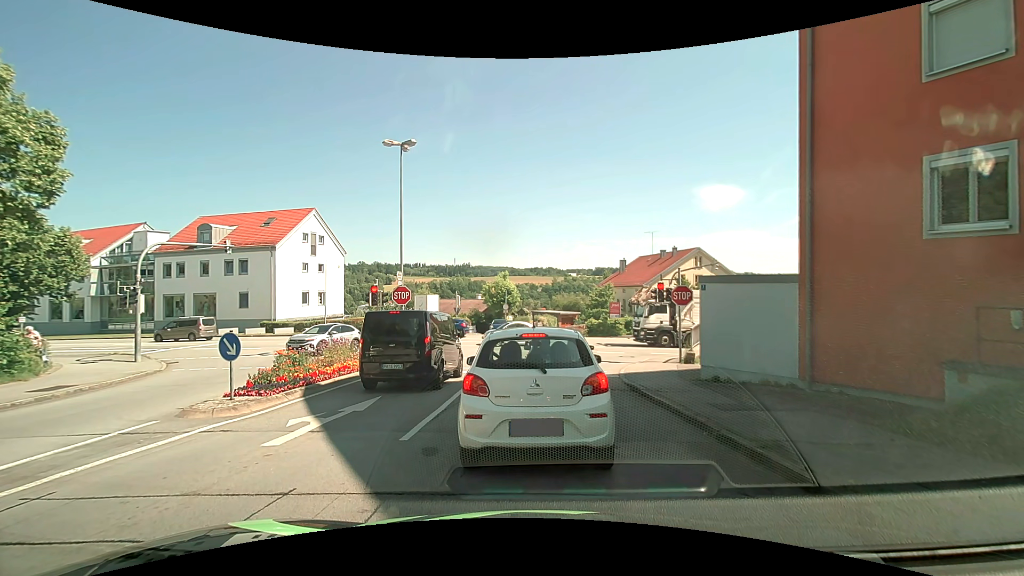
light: Day
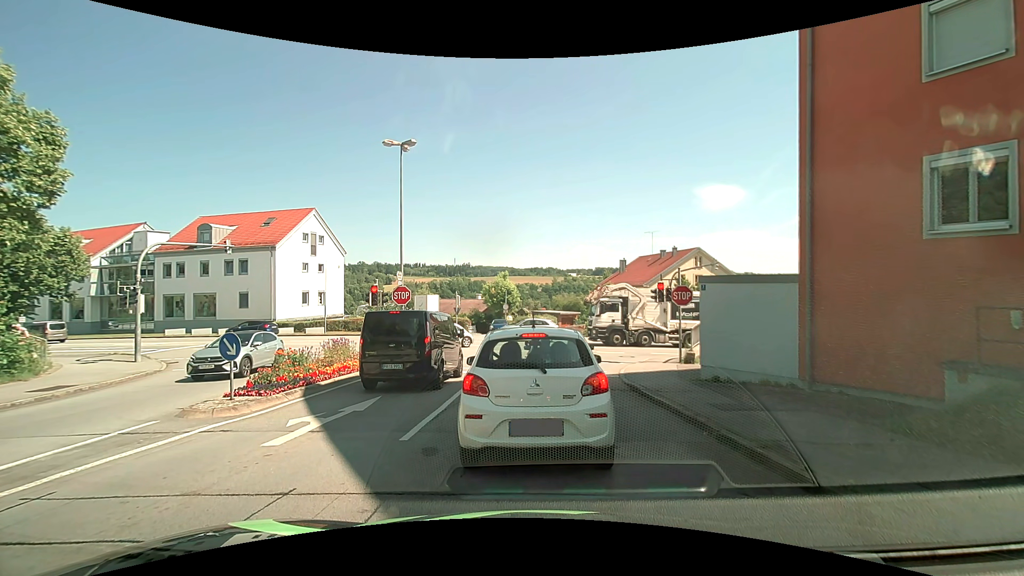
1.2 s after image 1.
(0.0, 0.0) m; 0°
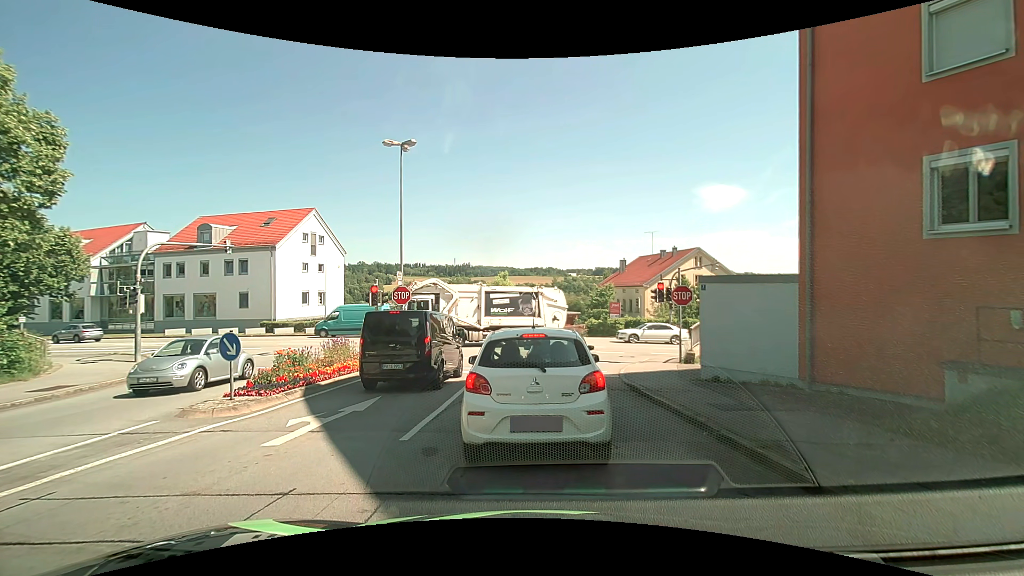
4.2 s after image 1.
(0.0, 0.0) m; 0°
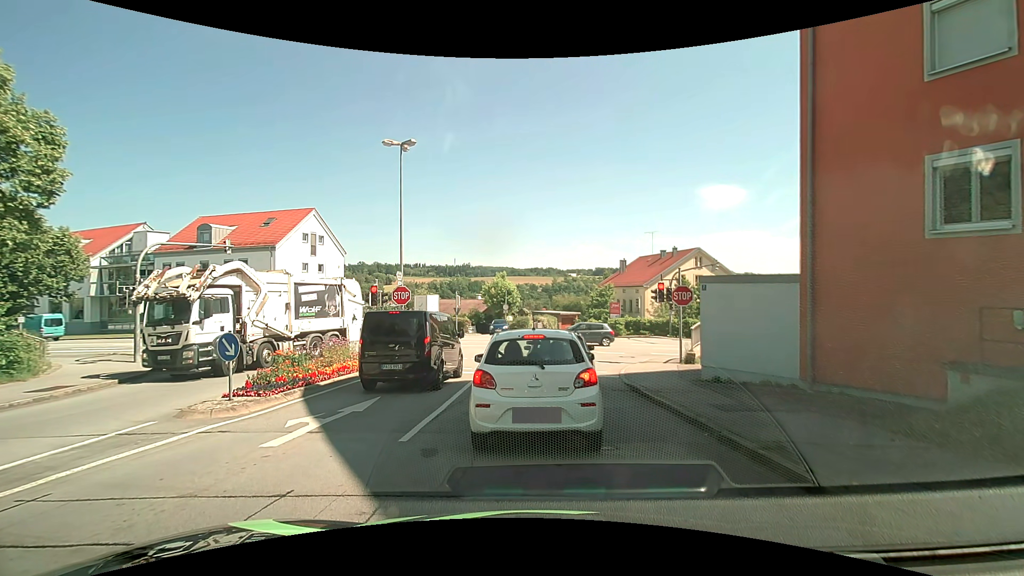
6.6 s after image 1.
(0.0, 0.0) m; 0°
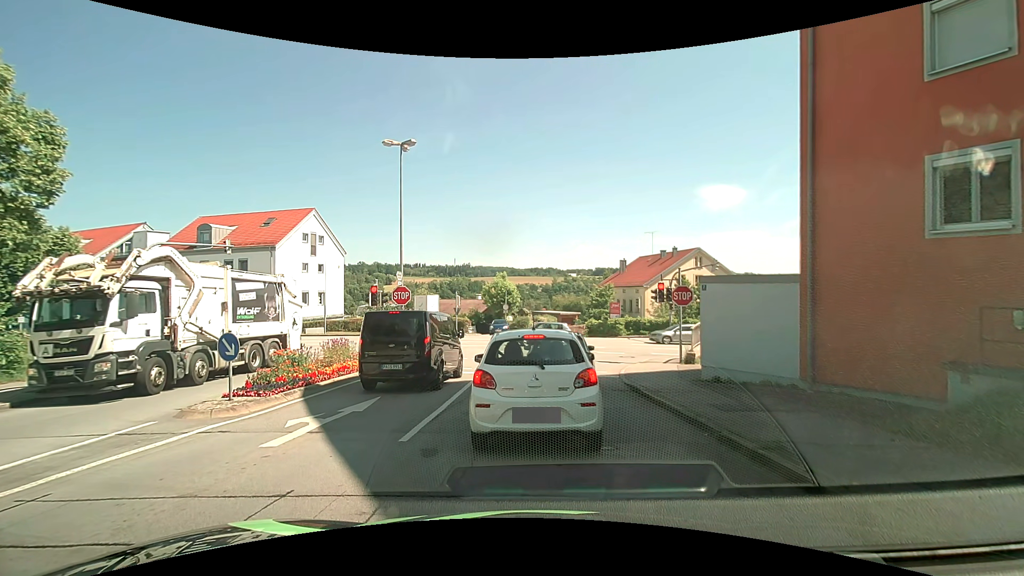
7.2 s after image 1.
(0.0, 0.0) m; 0°
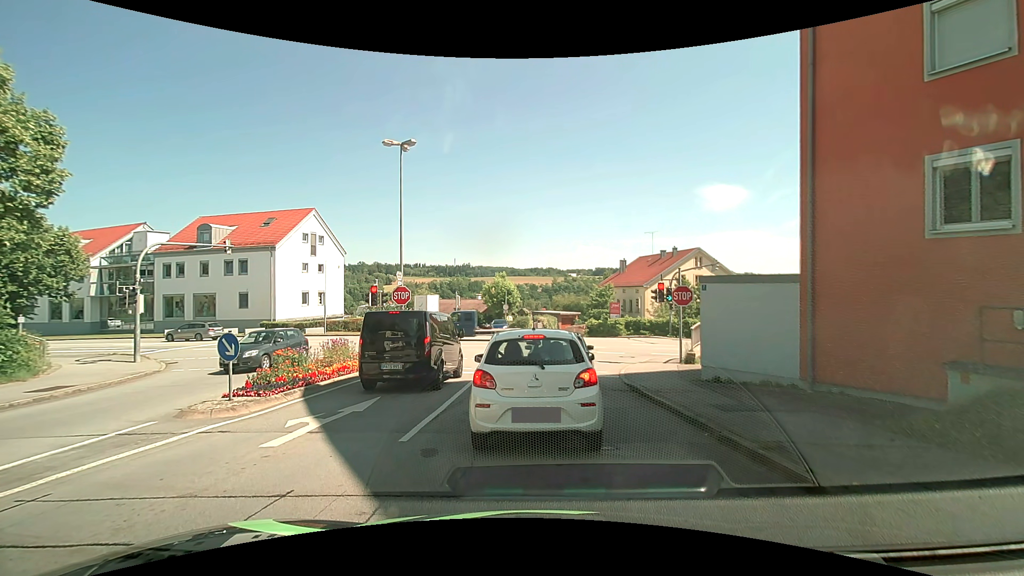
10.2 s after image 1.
(0.0, 0.0) m; 0°
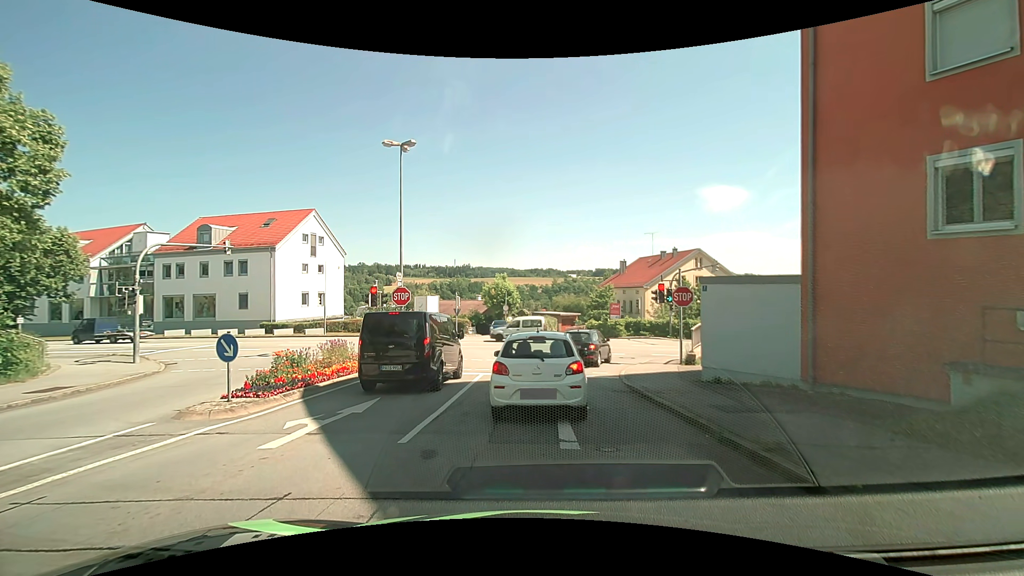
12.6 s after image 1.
(0.0, 0.0) m; 0°
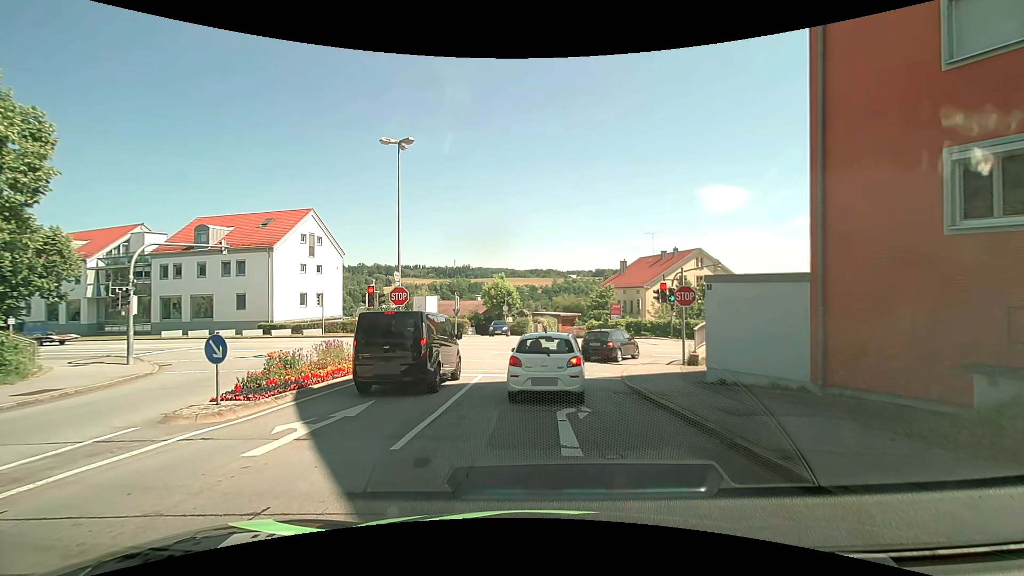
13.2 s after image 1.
(0.0, +0.4) m; 0°
